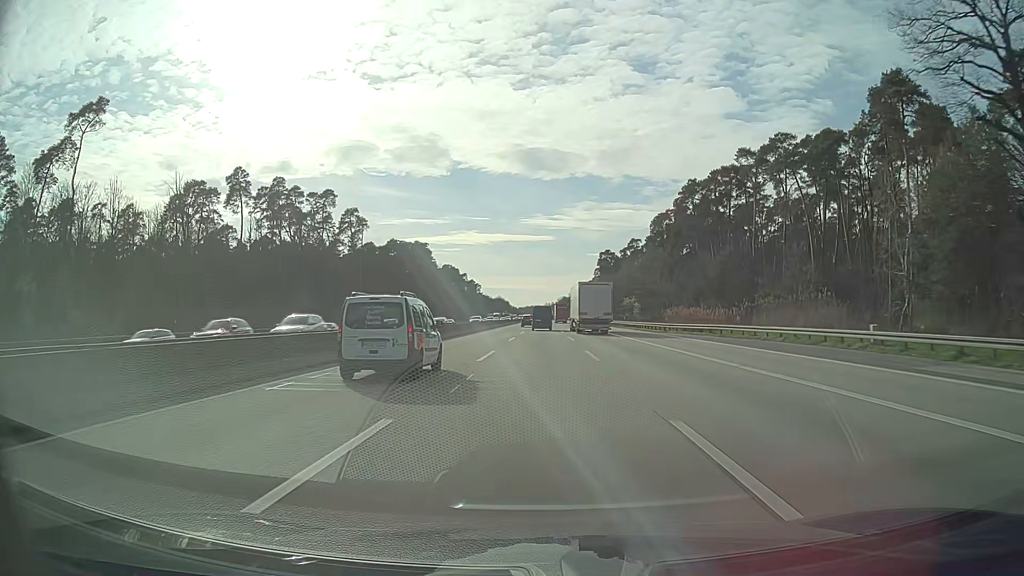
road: motorway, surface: asphalt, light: Day
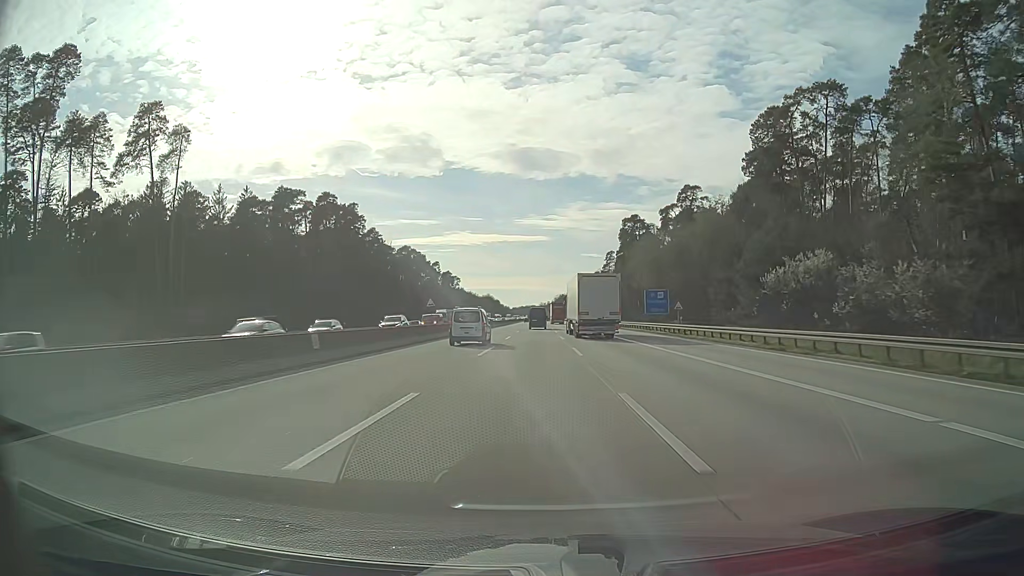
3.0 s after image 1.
(+0.5, +87.0) m; 0°
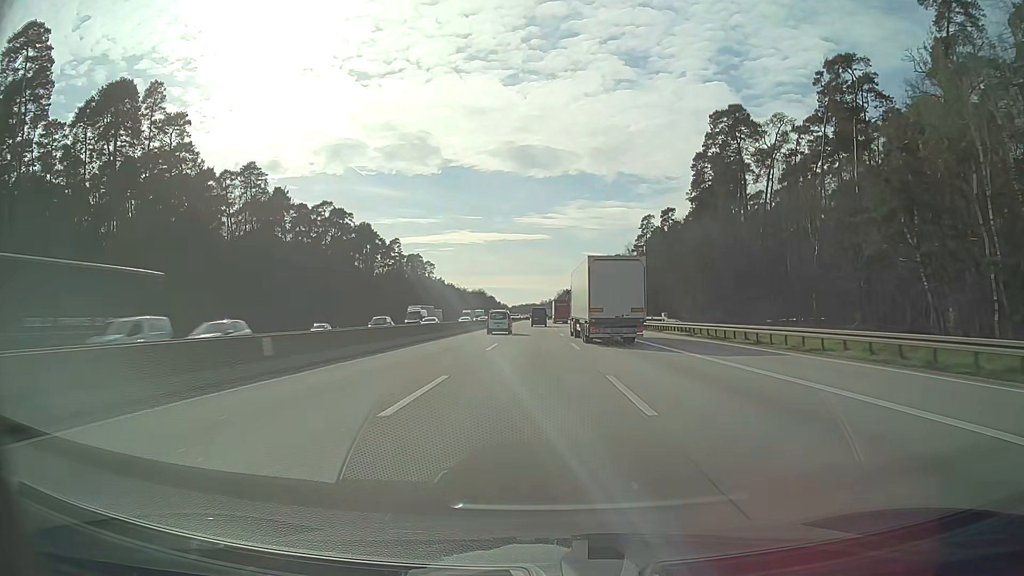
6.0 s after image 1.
(-0.3, +87.0) m; 0°
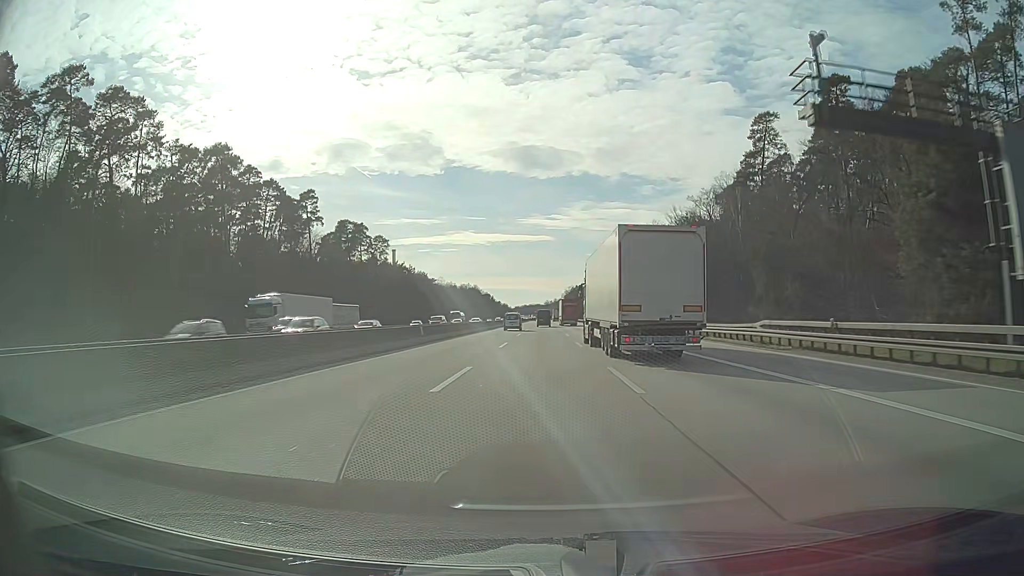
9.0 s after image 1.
(-0.4, +87.2) m; 0°
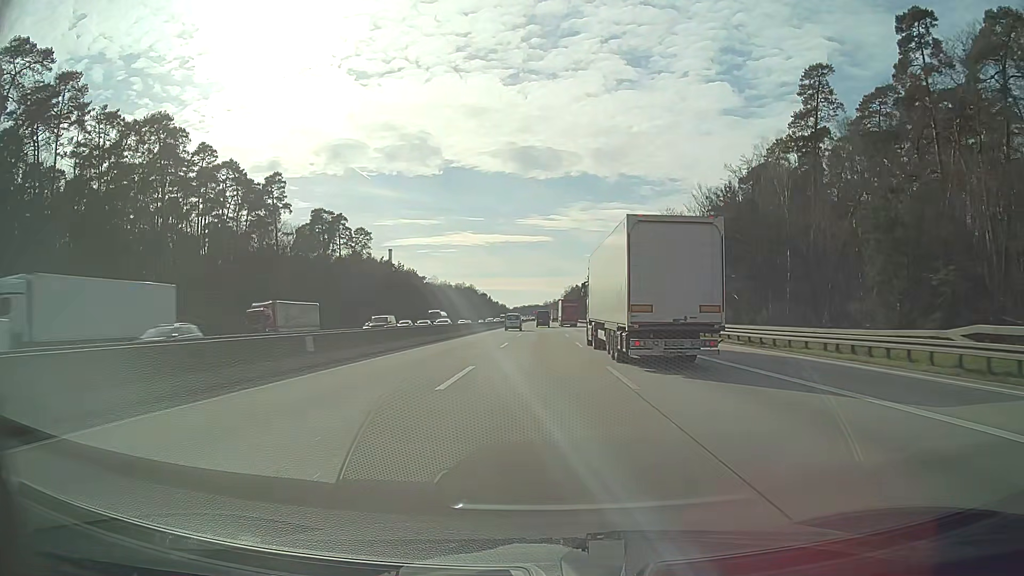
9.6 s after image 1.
(0.0, +17.4) m; 0°
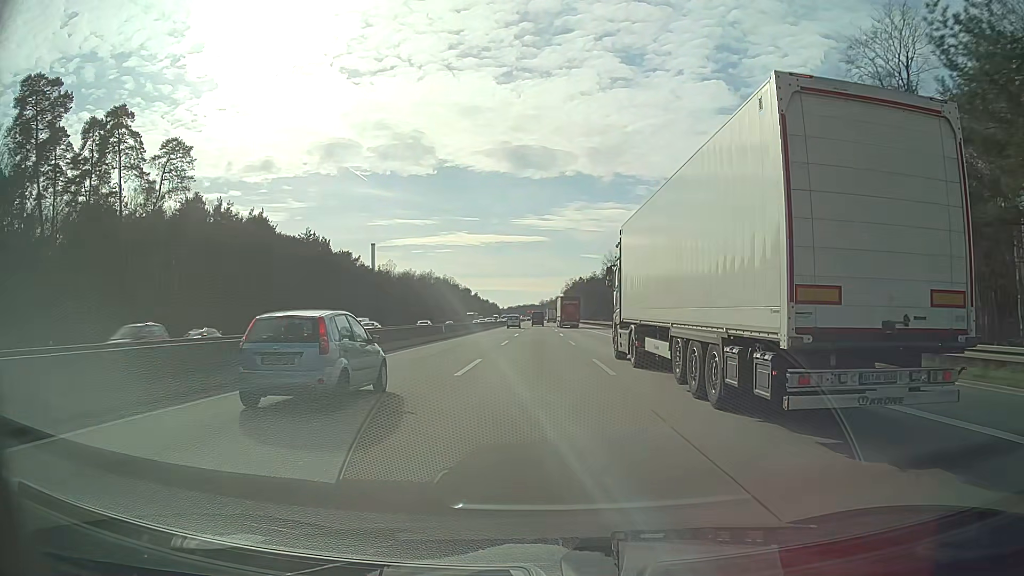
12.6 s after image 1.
(+0.3, +87.1) m; 0°
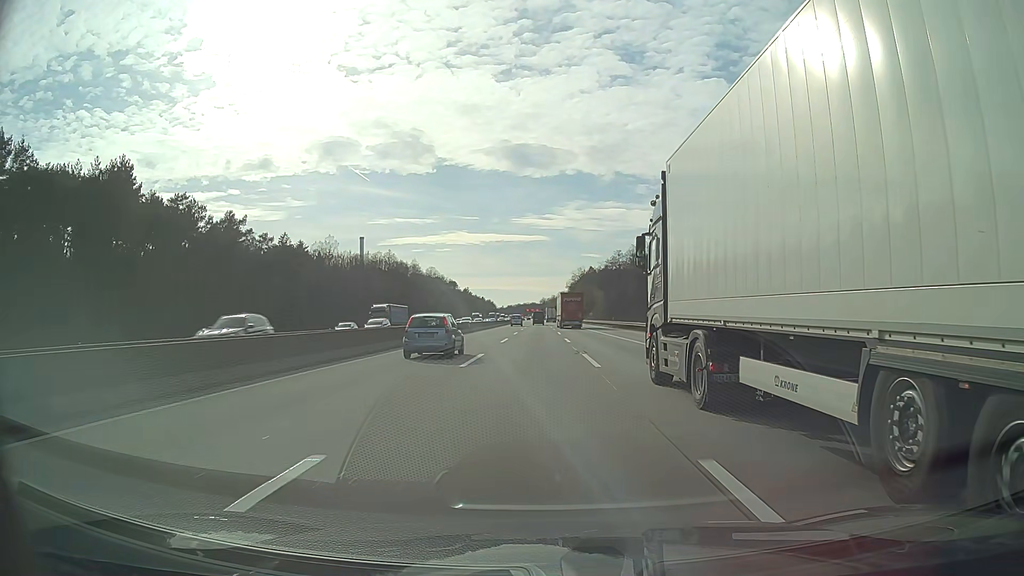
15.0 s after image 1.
(-0.1, +69.7) m; 0°
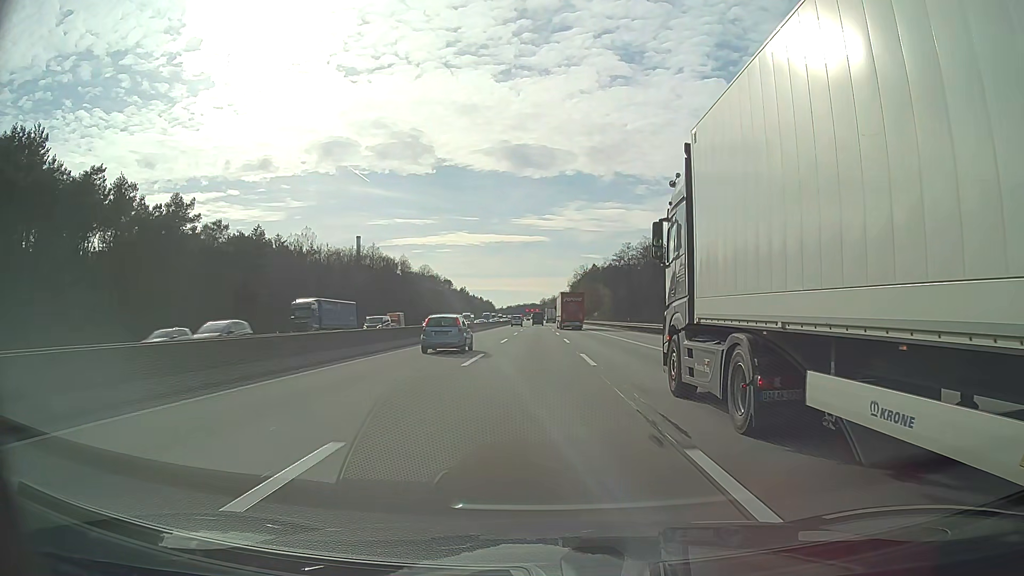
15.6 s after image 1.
(0.0, +17.4) m; 0°
(0, +10) (0, +20) (0, +30) (0, +40) (0, +50) (0, +60) (0, +70) (0, +80) (0, +90) (0, +100) m
